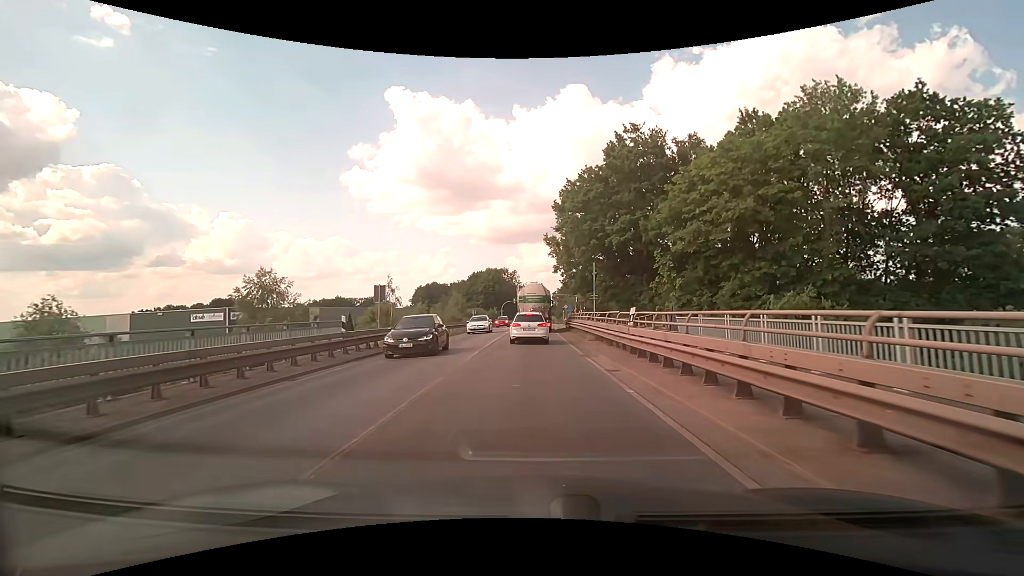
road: primary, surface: asphalt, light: Day
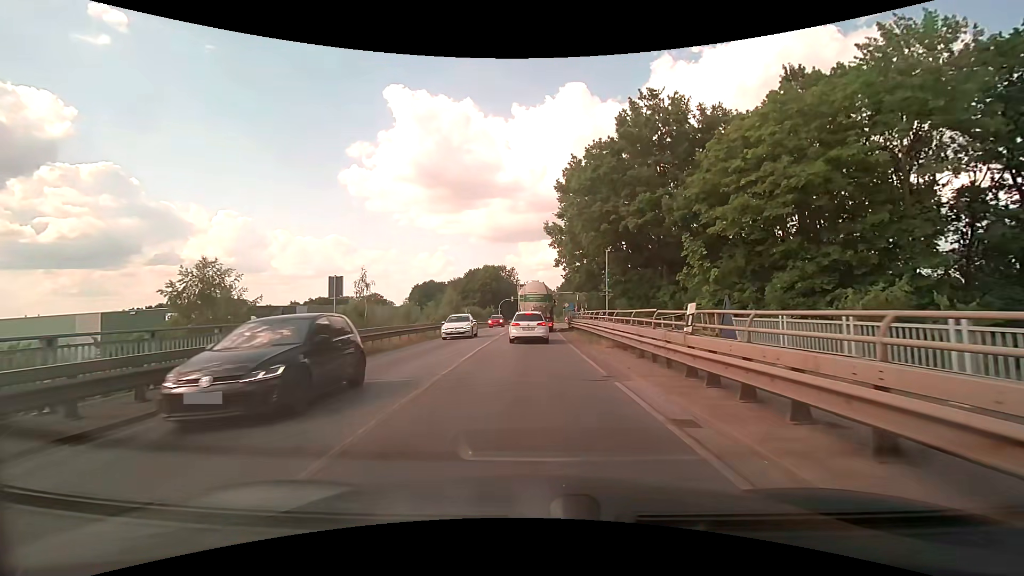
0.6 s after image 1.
(0.0, +5.6) m; 0°
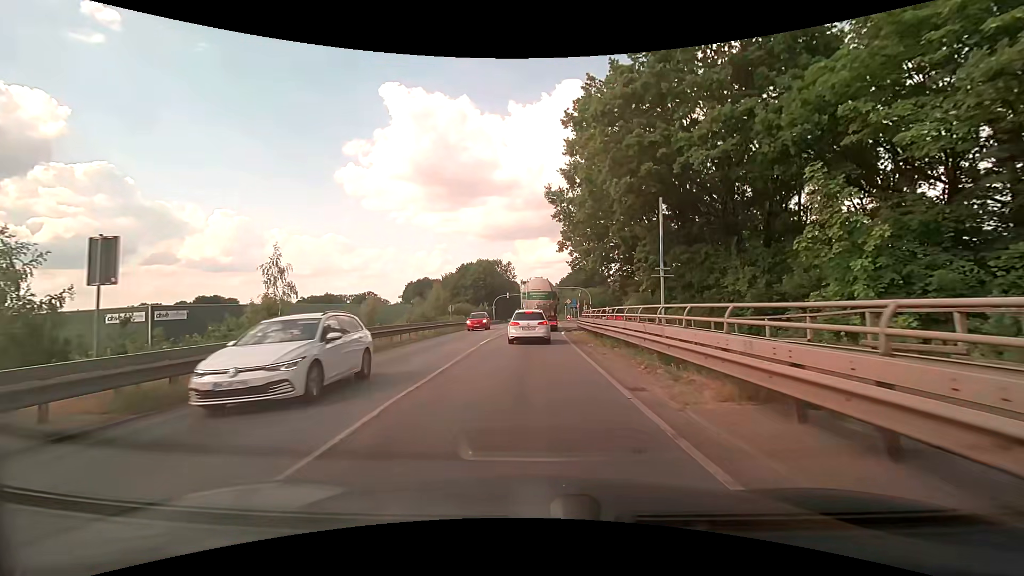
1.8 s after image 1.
(0.0, +10.8) m; 0°
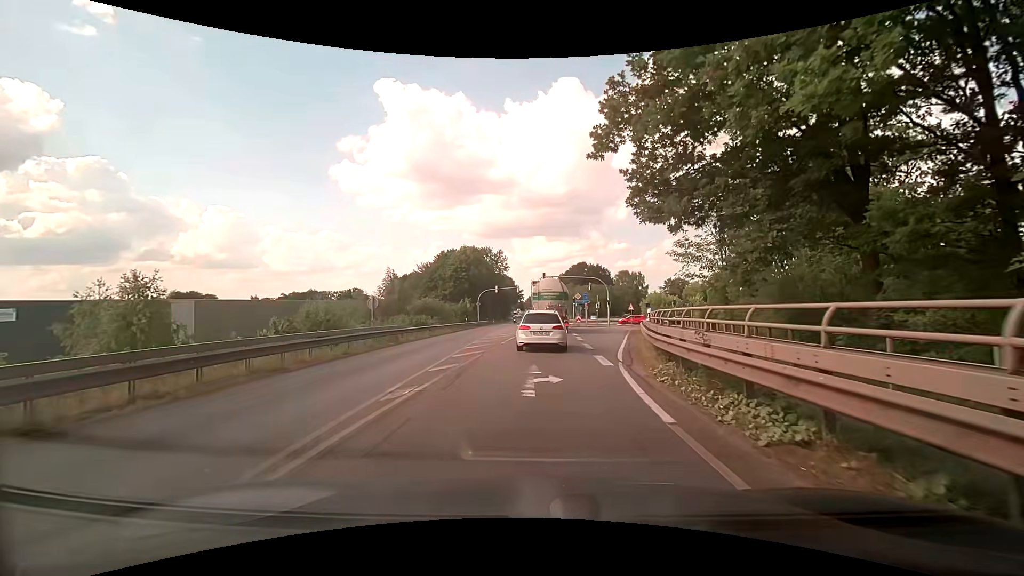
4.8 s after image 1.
(0.0, +24.3) m; -1°
